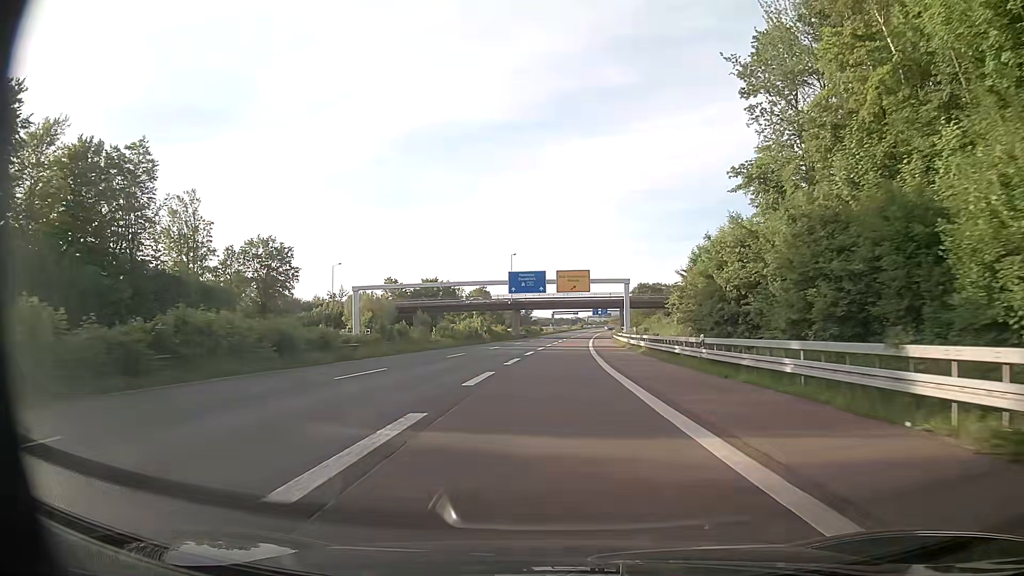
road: trunk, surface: asphalt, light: Day
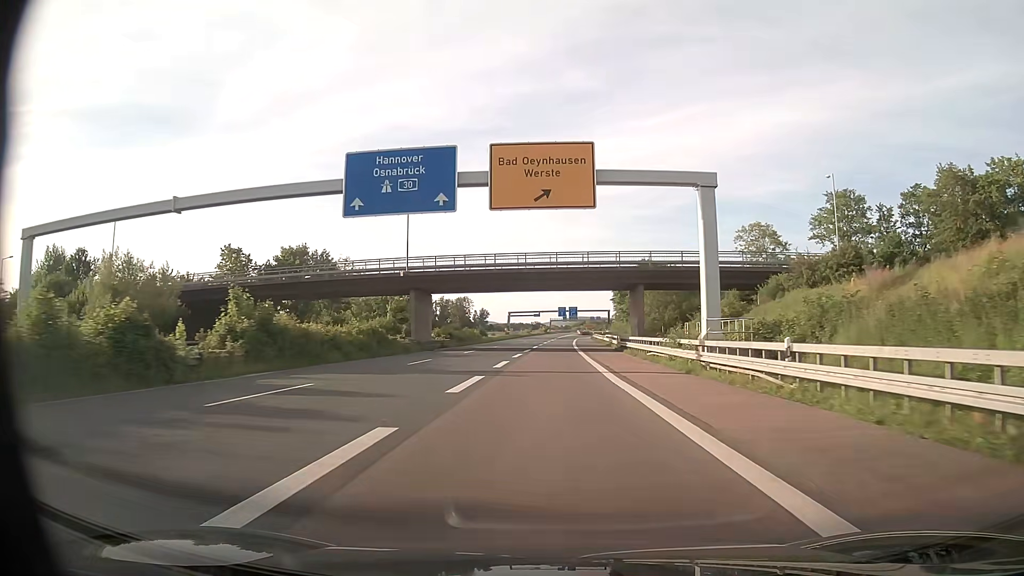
(+2.6, +63.2) m; +4°
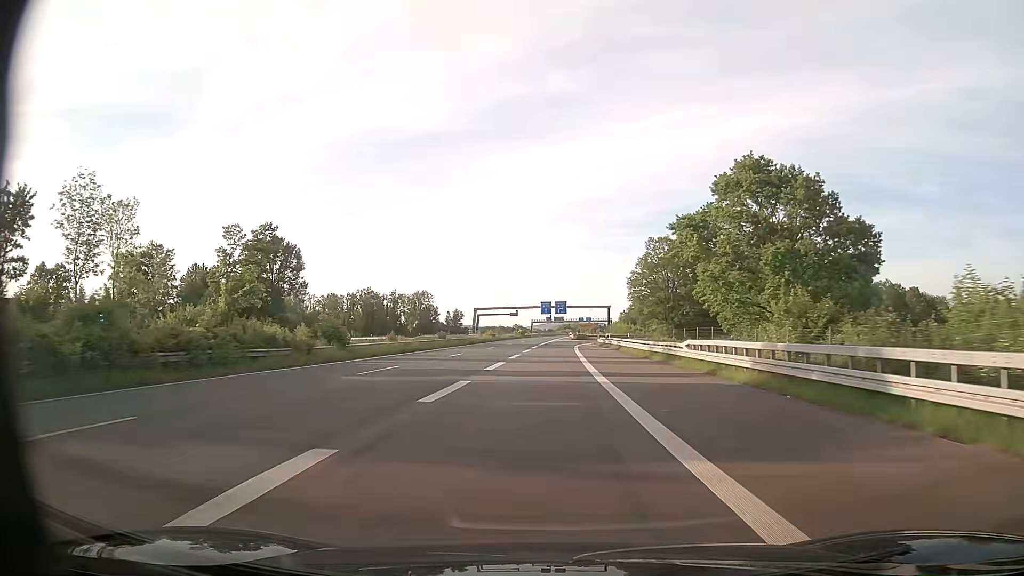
(+1.1, +63.2) m; +1°
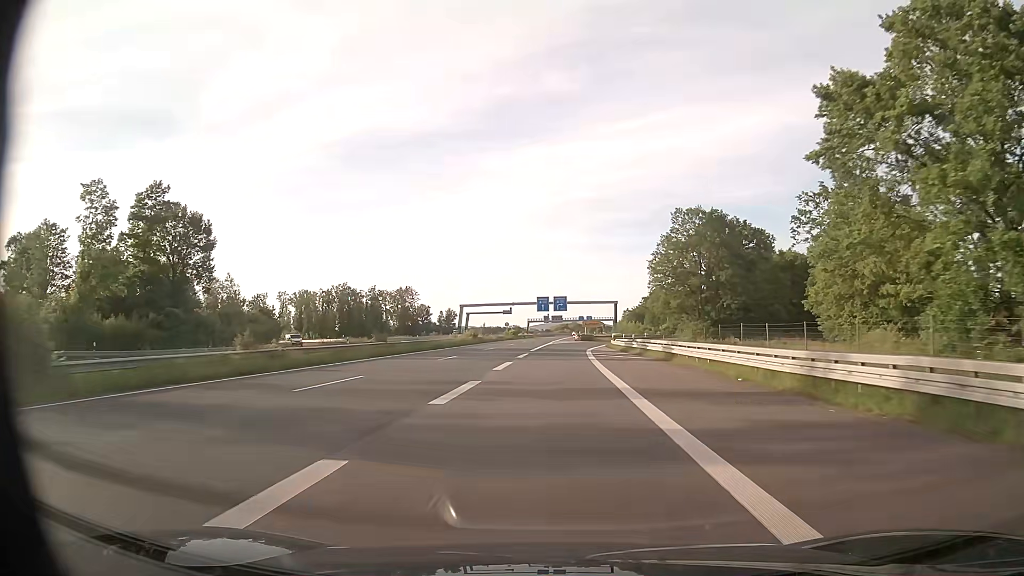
(0.0, +24.4) m; 0°
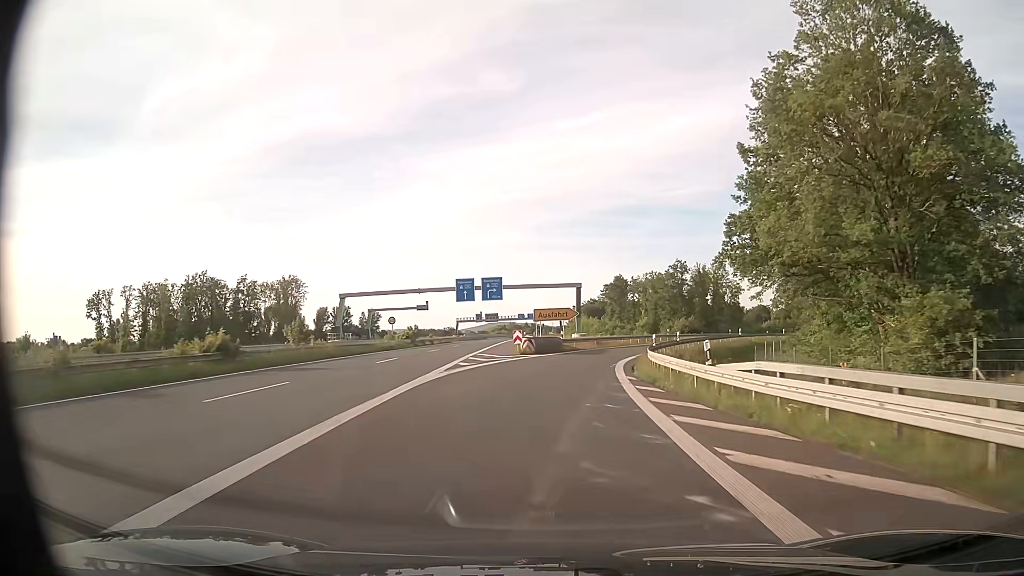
(+1.5, +56.1) m; +5°
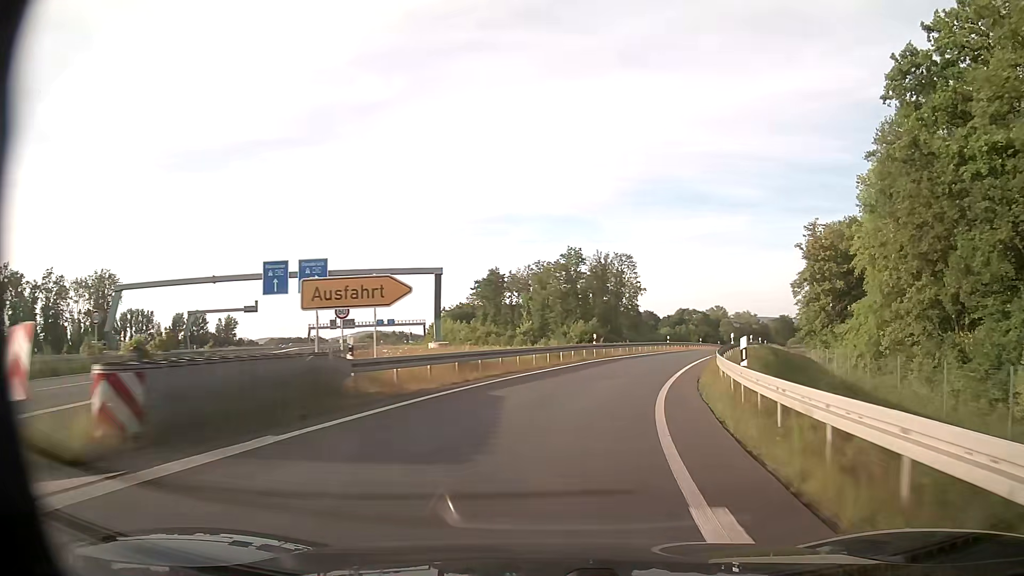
(+2.2, +32.6) m; +10°
(+1, +10) (+2, +20) (+5, +30) (+8, +39) (+11, +48) (+14, +58) (+18, +67) (+22, +77) (+25, +86) (+29, +95) m
